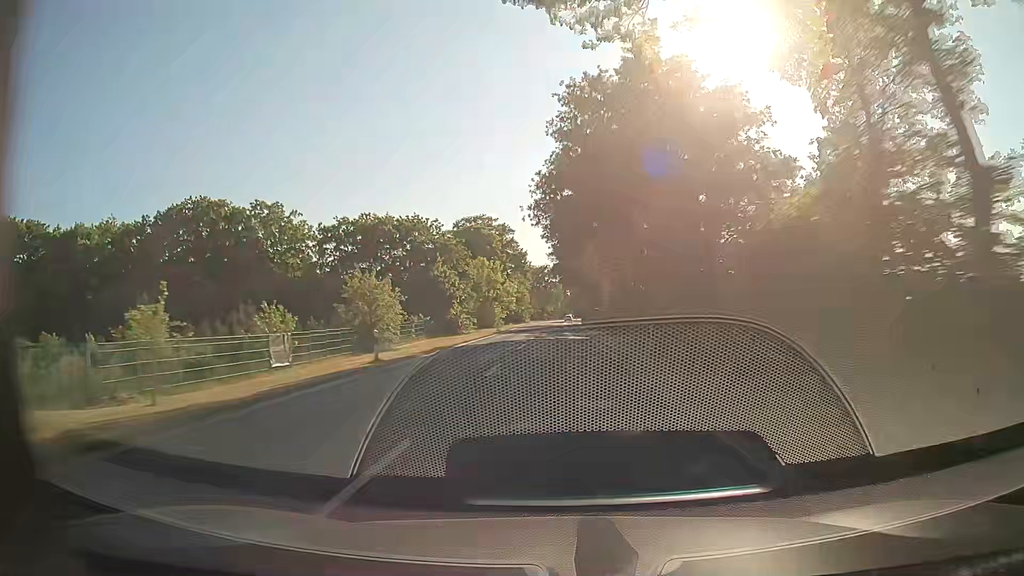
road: secondary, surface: asphalt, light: Day
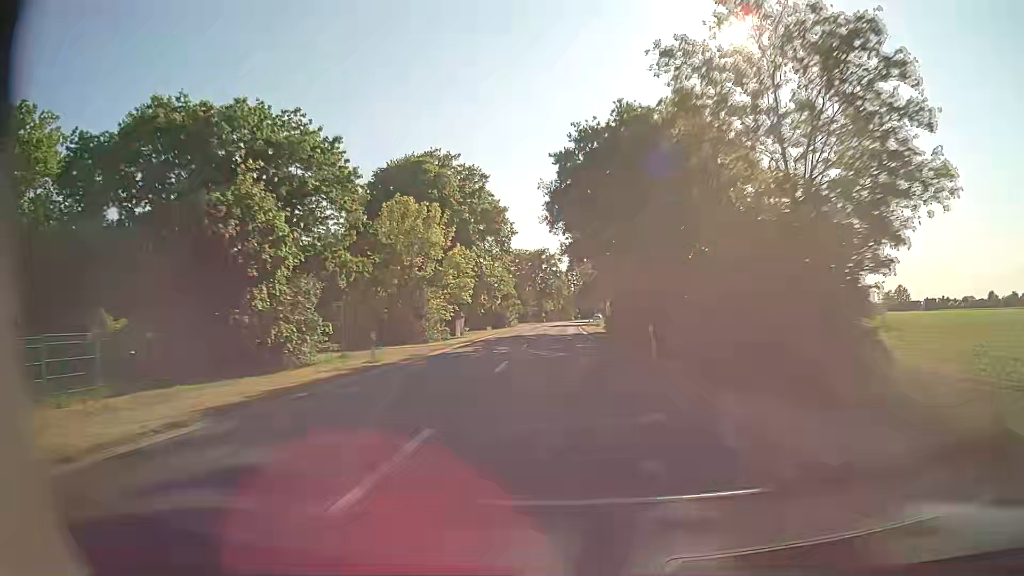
(0.0, +47.4) m; 0°
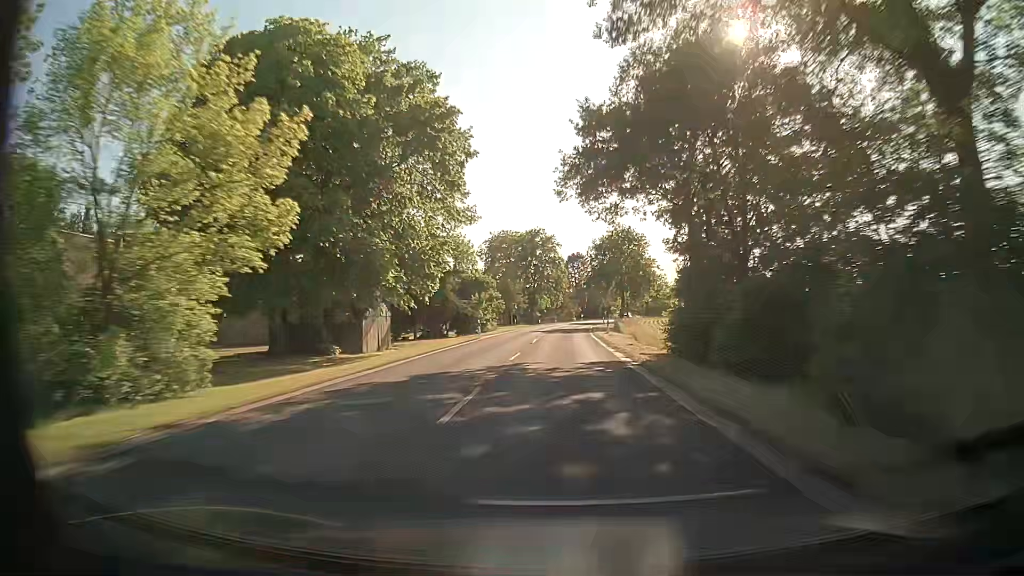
(0.0, +31.6) m; 0°
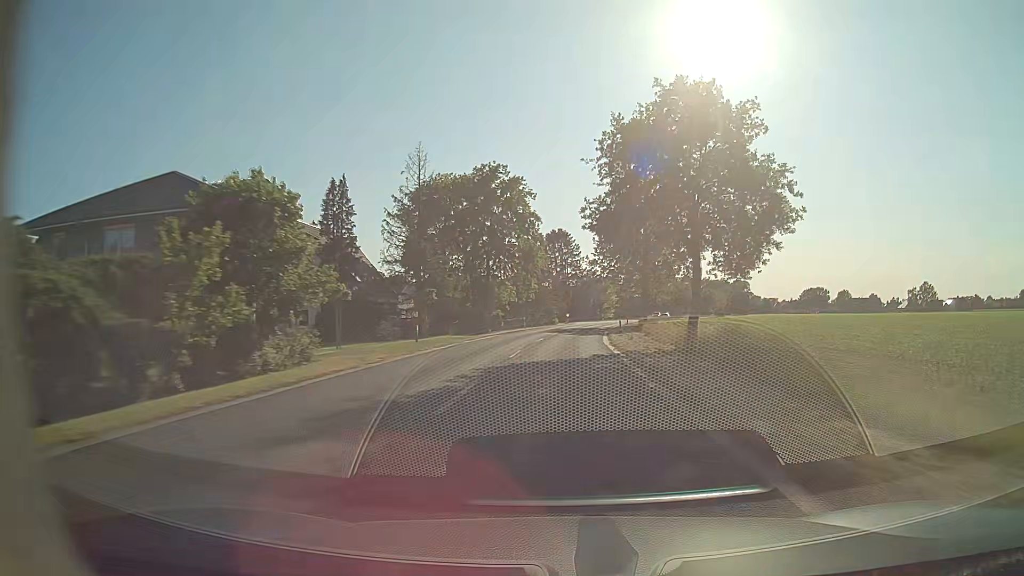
(+0.6, +47.4) m; +2°
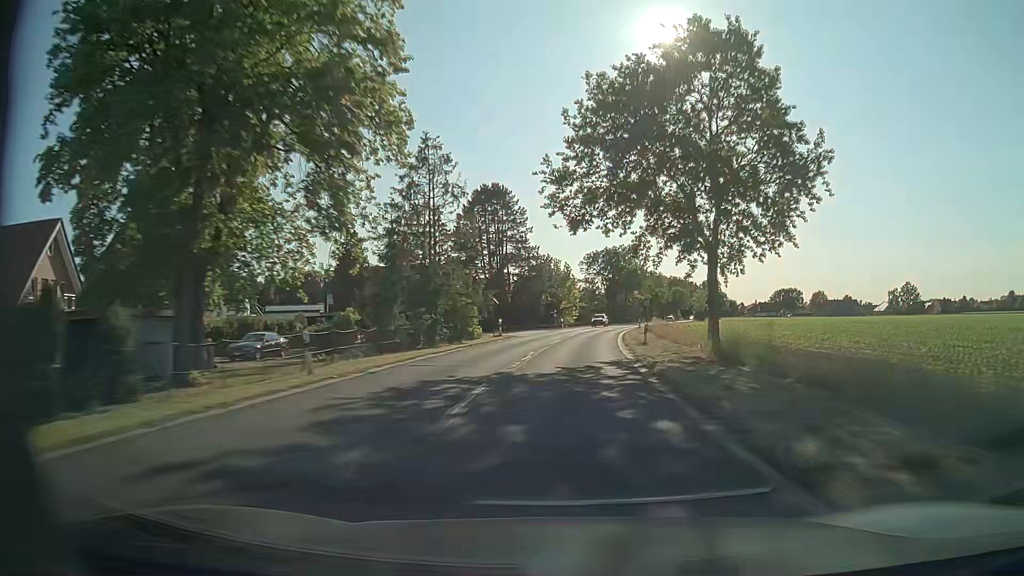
(+1.6, +47.4) m; +4°
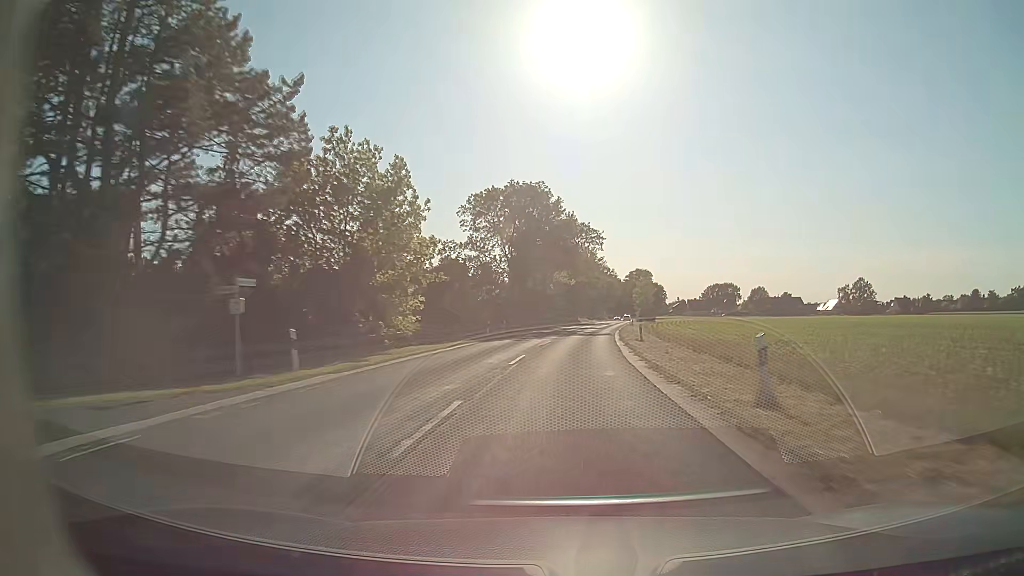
(+4.6, +62.9) m; +8°
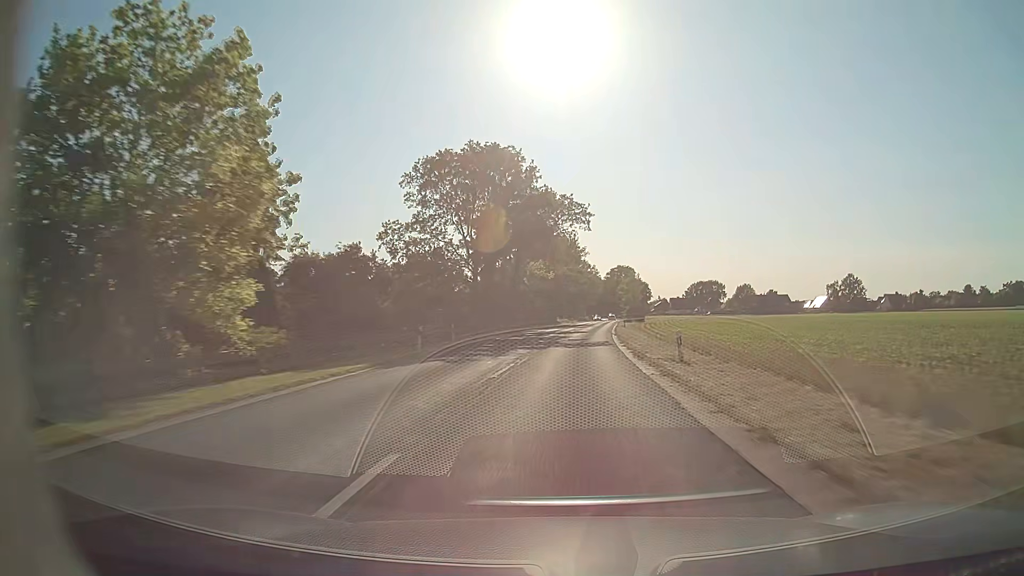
(+0.3, +15.8) m; +2°
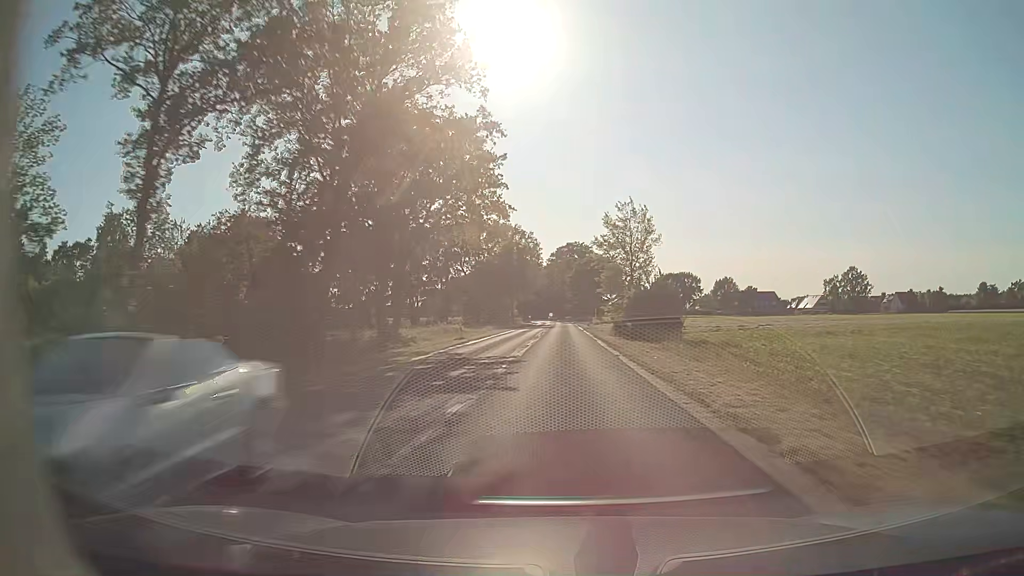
(+4.8, +79.0) m; +5°
(0, +10) (0, +20) (0, +30) (0, +40) (0, +50) (0, +60) (+1, +70) (+1, +80) (+1, +90) (+1, +100) m
